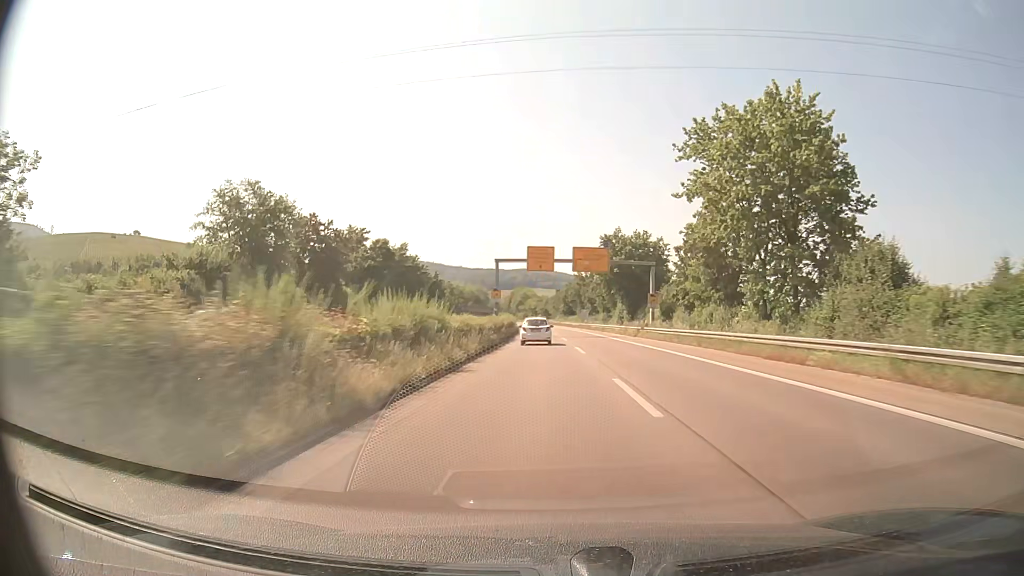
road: trunk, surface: asphalt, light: Day
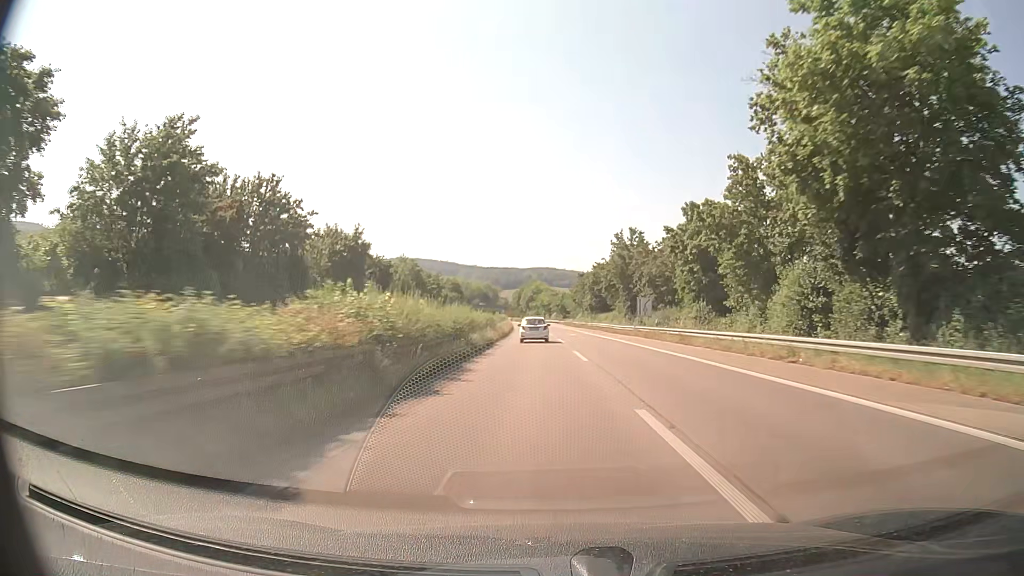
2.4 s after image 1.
(-0.9, +59.2) m; -1°
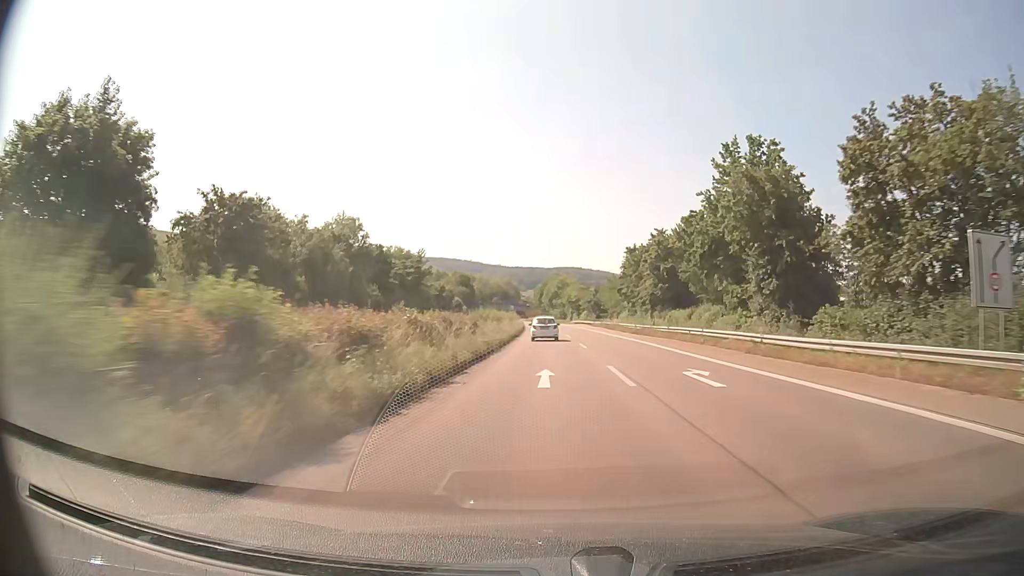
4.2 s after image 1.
(-1.1, +44.4) m; -2°
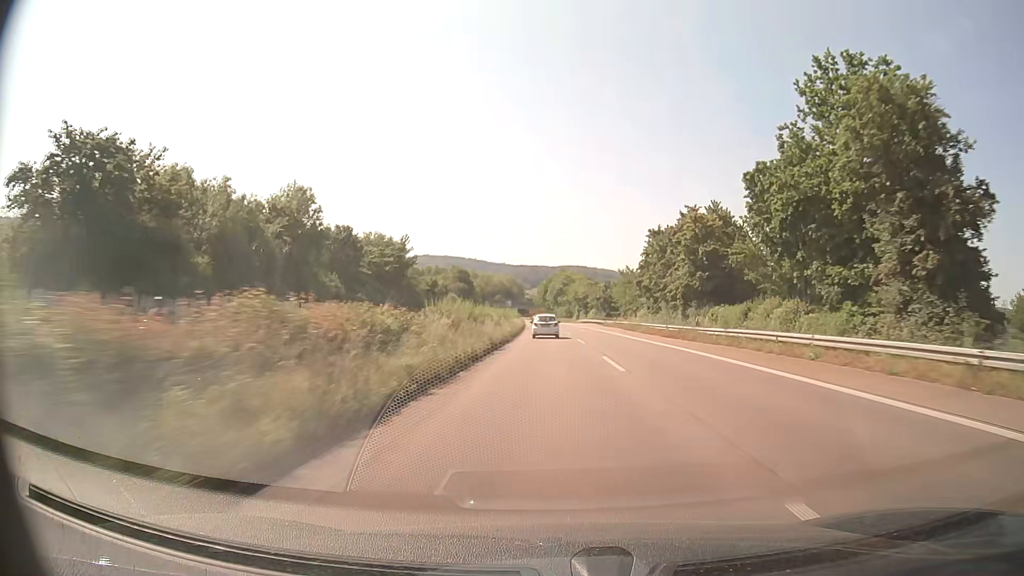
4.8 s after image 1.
(-0.1, +14.8) m; -1°
(0, +10) (0, +20) (0, +30) (0, +40) (0, +50) (-1, +60) (-1, +70) (-1, +80) (-1, +90) (-2, +100) m
